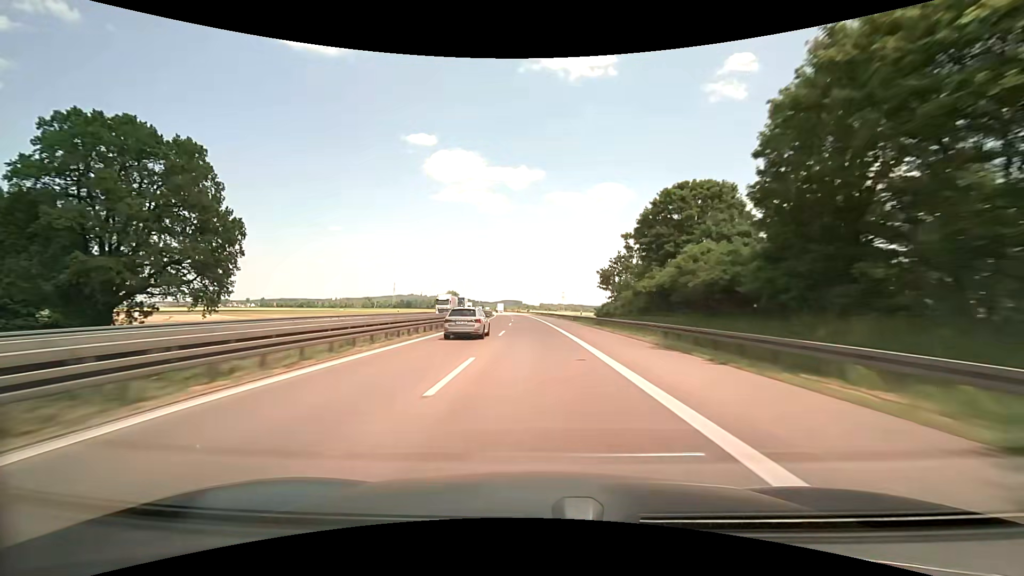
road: motorway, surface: asphalt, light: Day
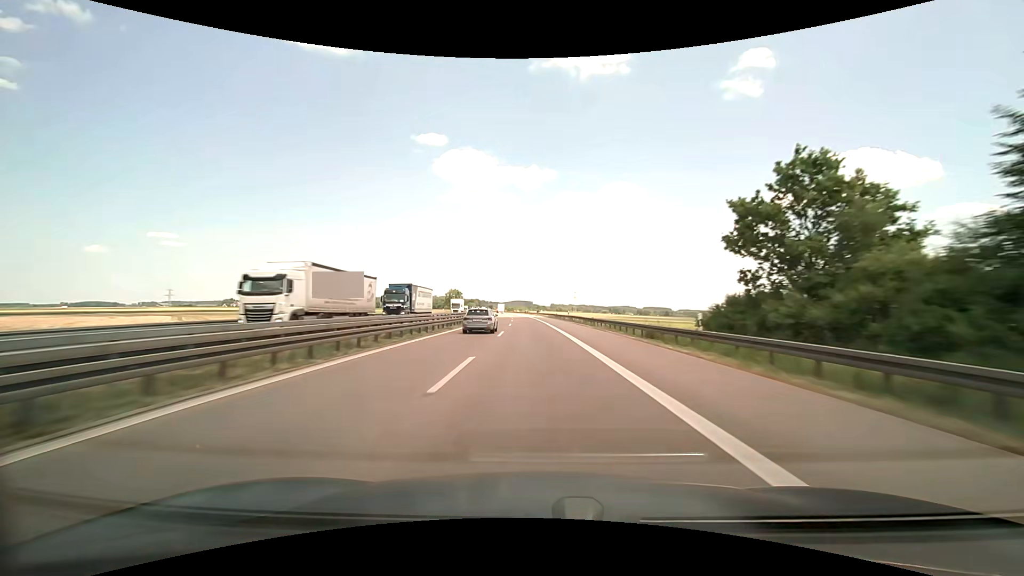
(-0.1, +35.8) m; 0°
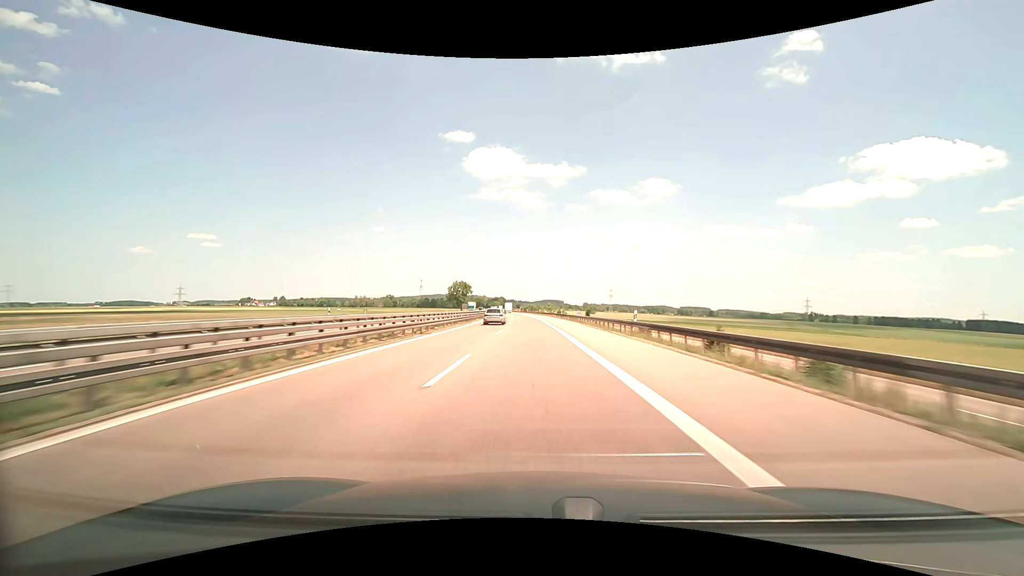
(-3.4, +89.3) m; -4°
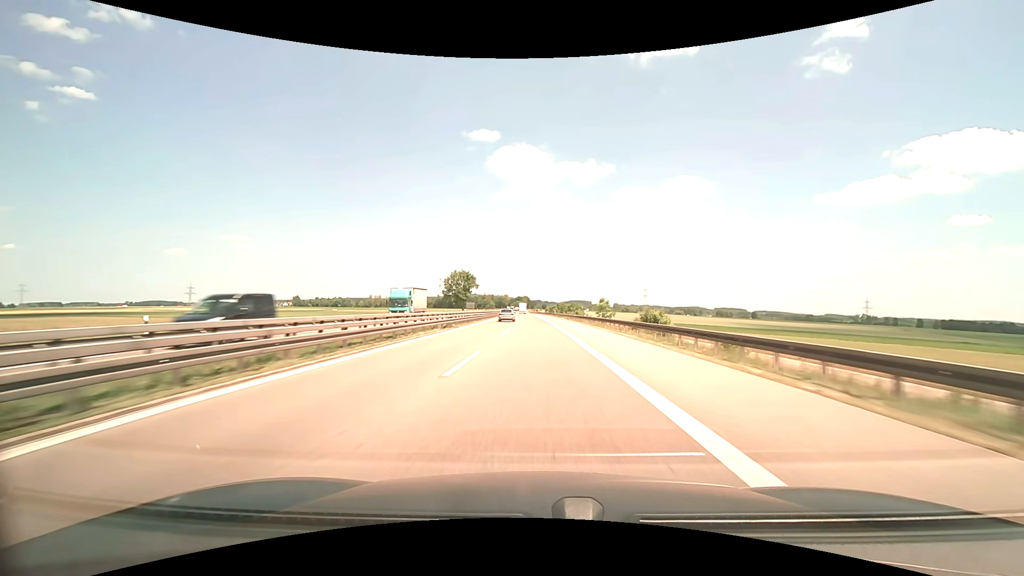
(-0.8, +70.6) m; -3°
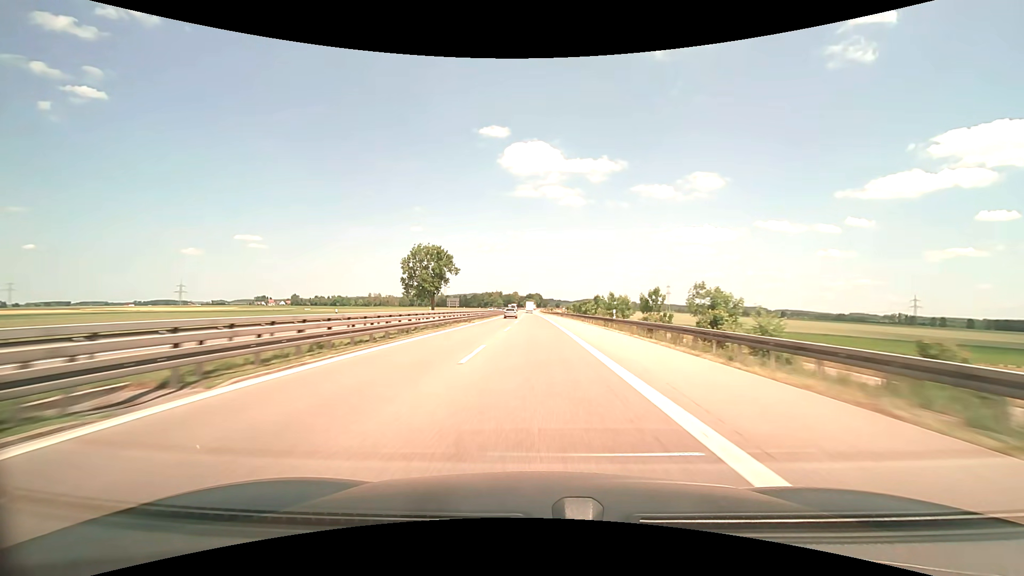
(-1.2, +69.7) m; -2°
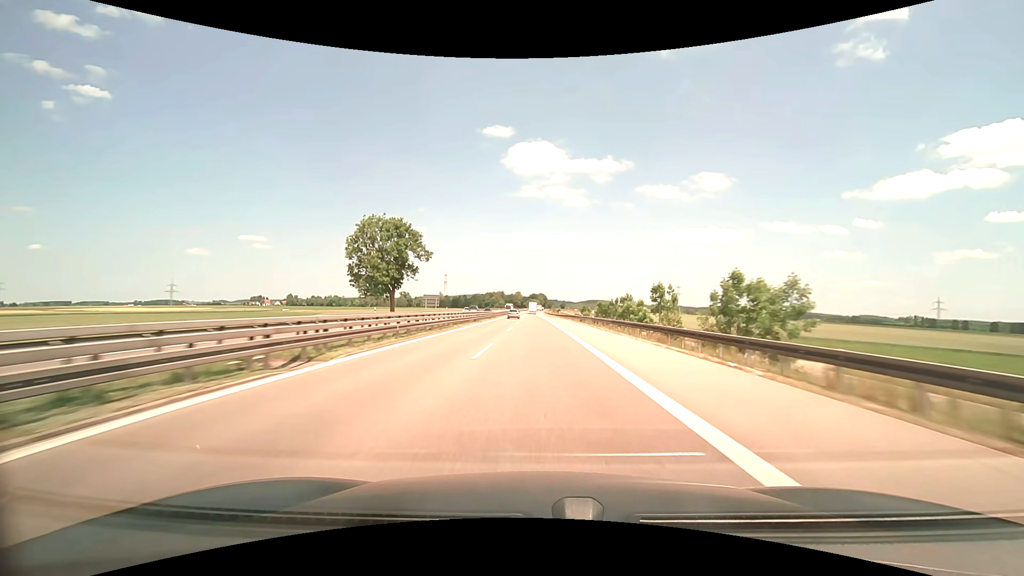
(-0.5, +34.5) m; -2°
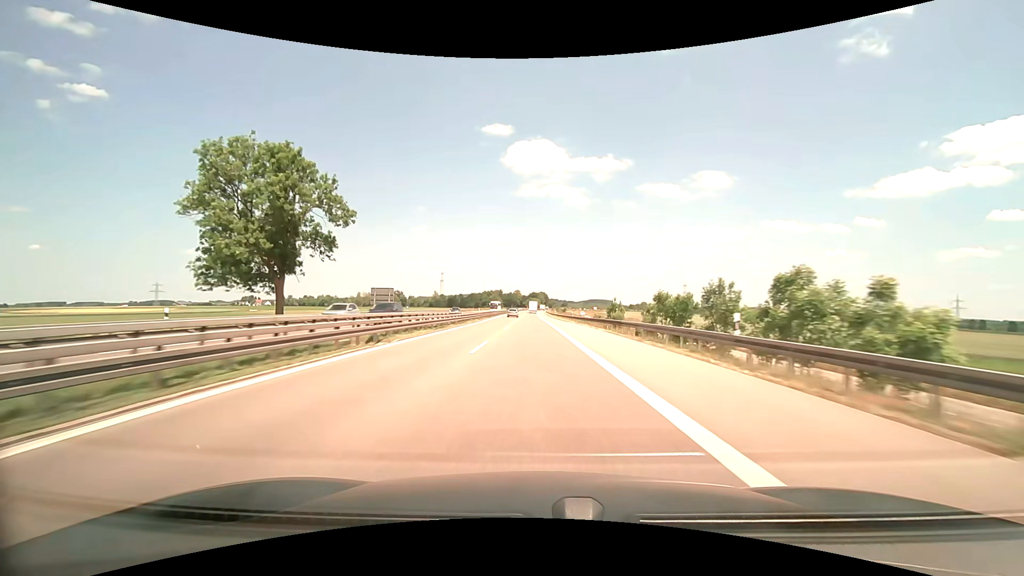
(+0.2, +34.5) m; 0°
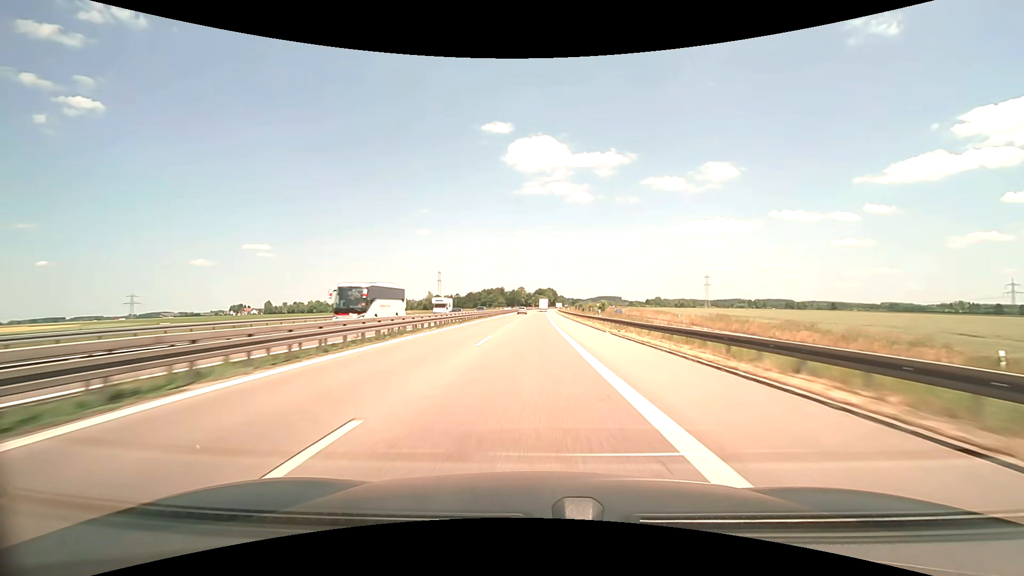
(-0.4, +69.0) m; -1°
(0, +10) (0, +20) (0, +30) (0, +40) (0, +50) (0, +60) (0, +70) (0, +80) (0, +90) (0, +100) m
